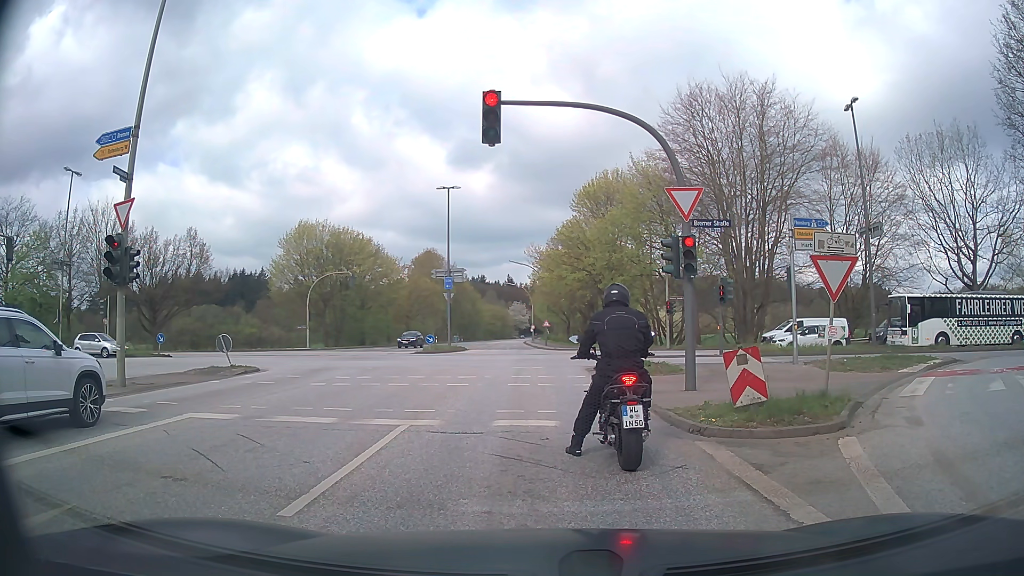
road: secondary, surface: asphalt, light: Day
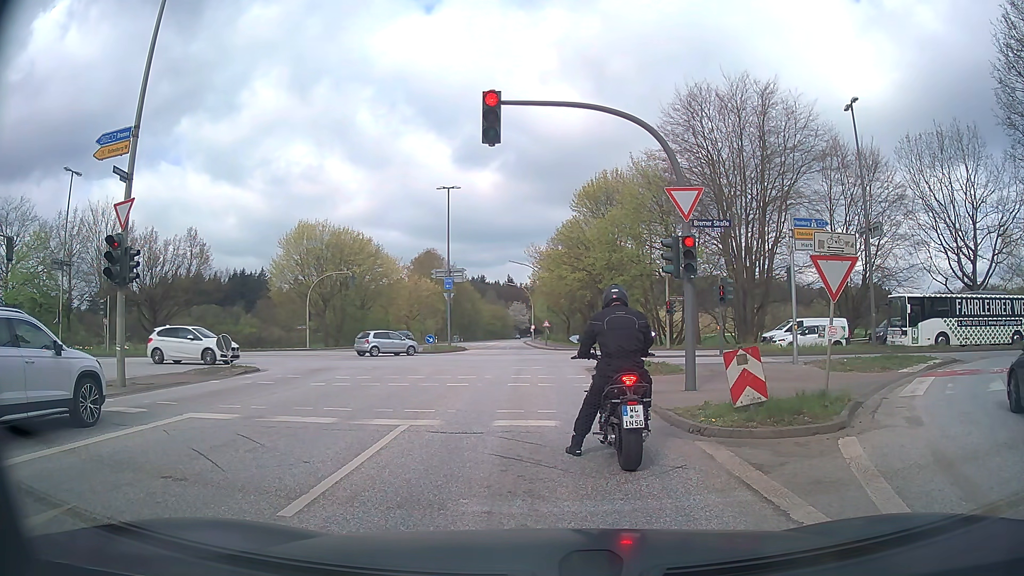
(0.0, 0.0) m; 0°
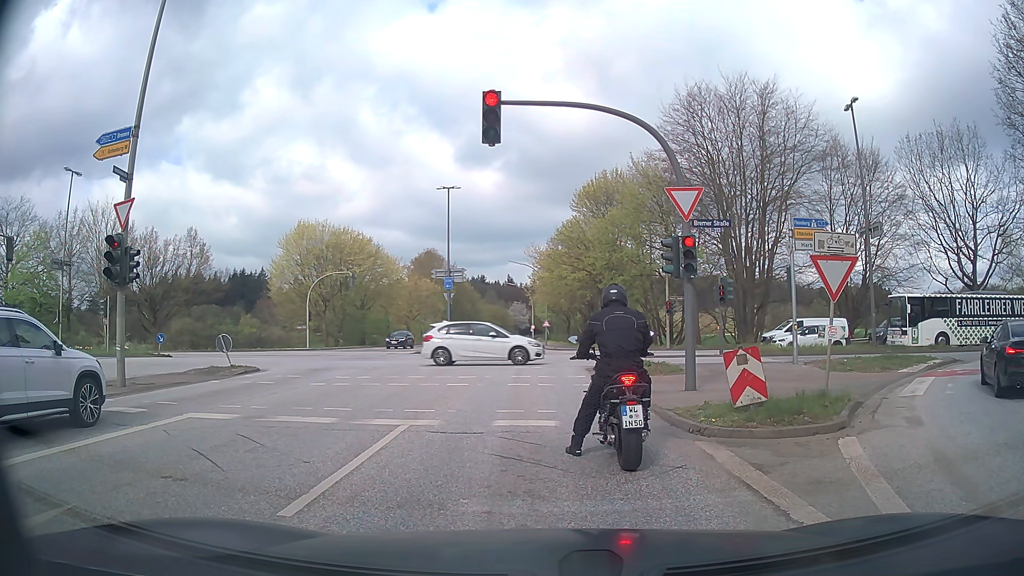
(0.0, 0.0) m; 0°
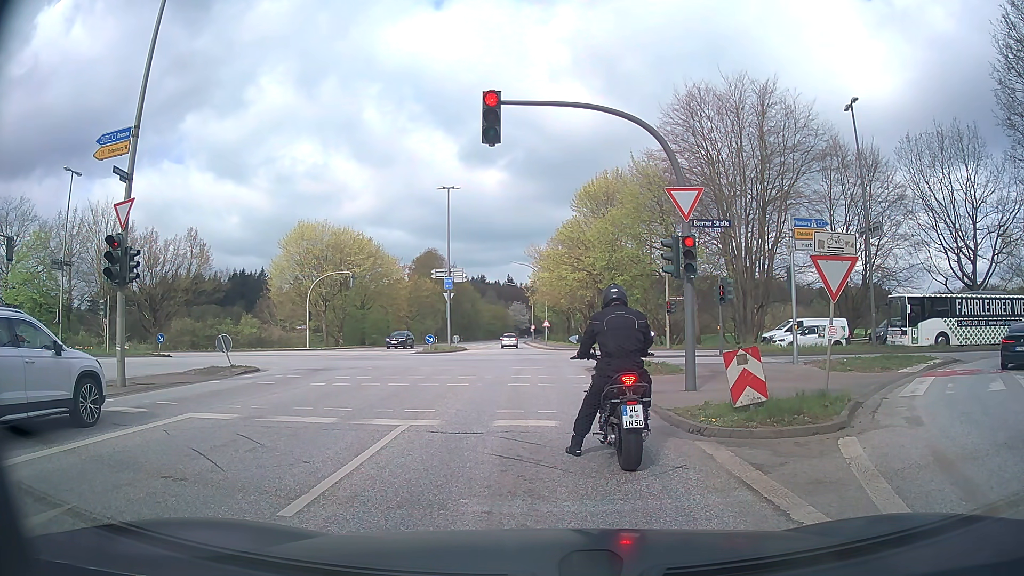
(0.0, 0.0) m; 0°
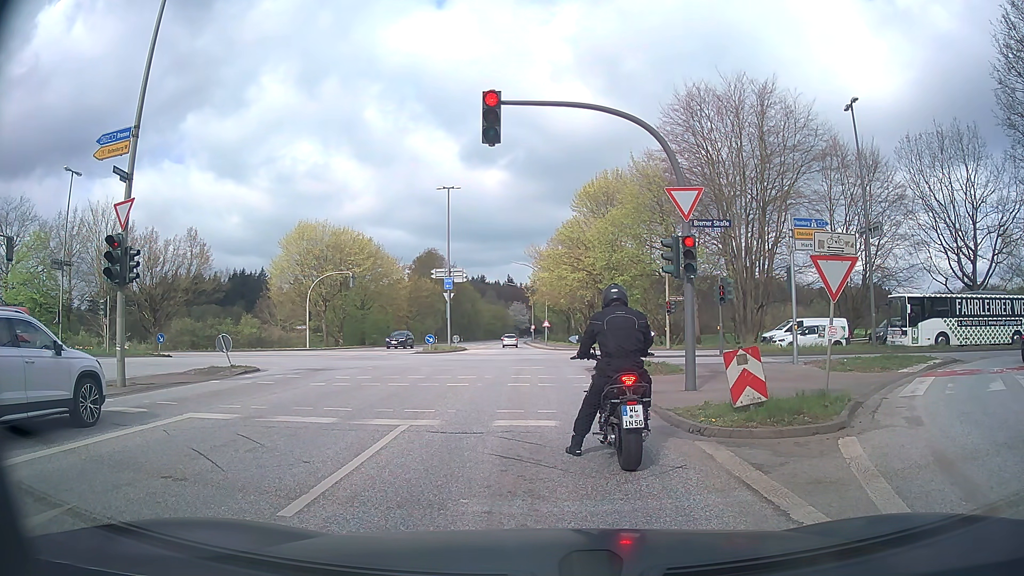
(0.0, 0.0) m; 0°
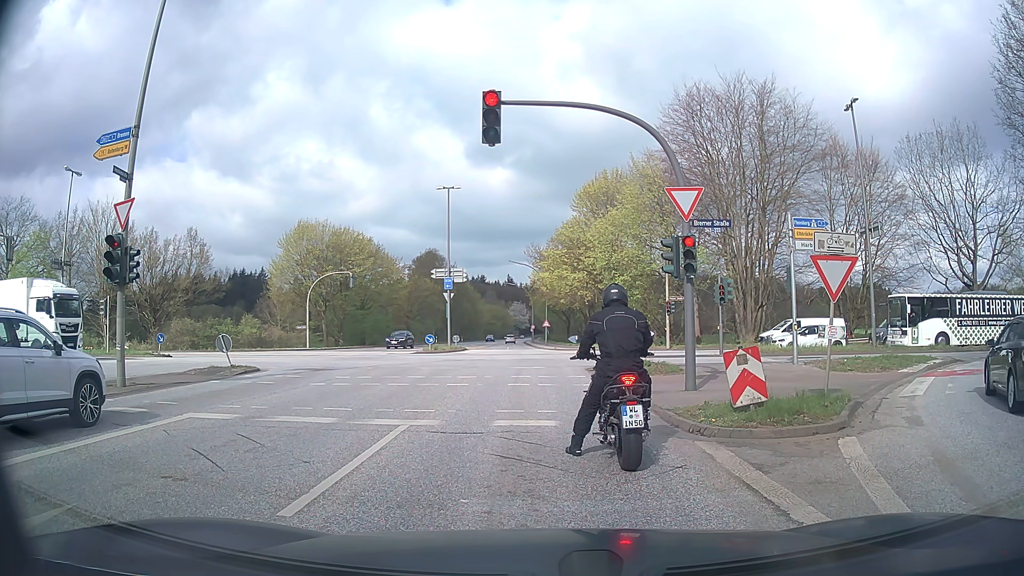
(0.0, 0.0) m; 0°
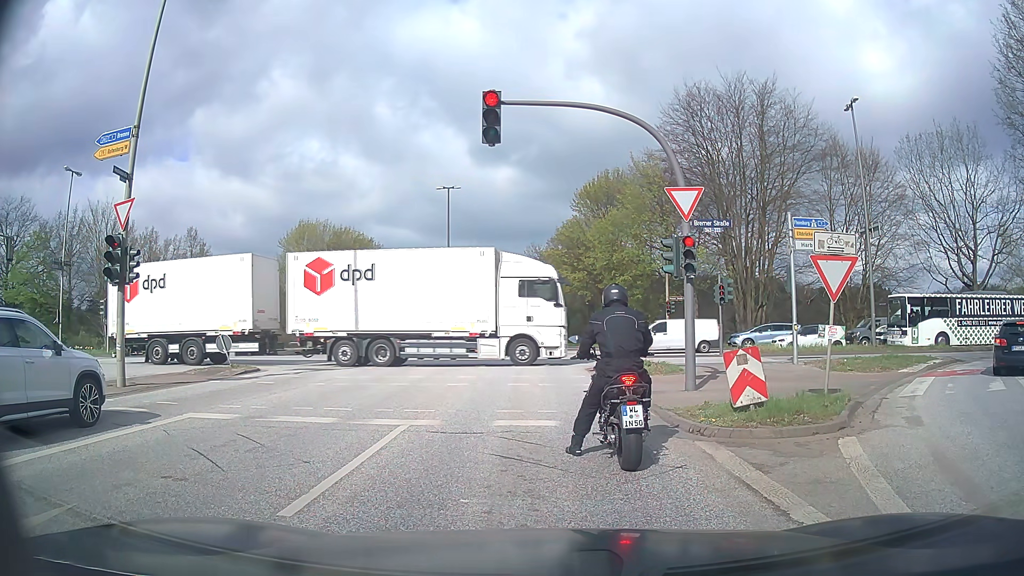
(0.0, 0.0) m; 0°
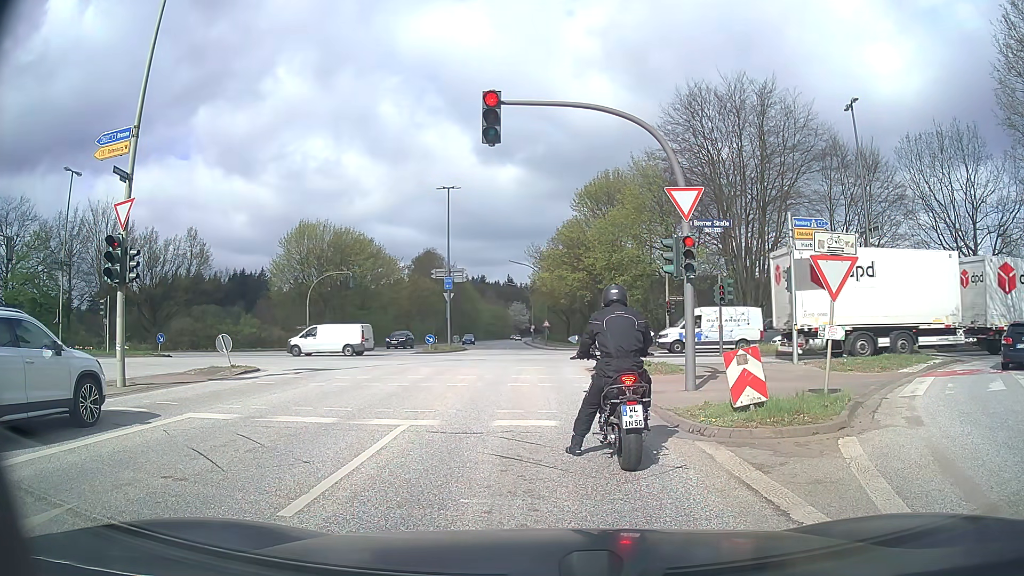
(0.0, 0.0) m; 0°
